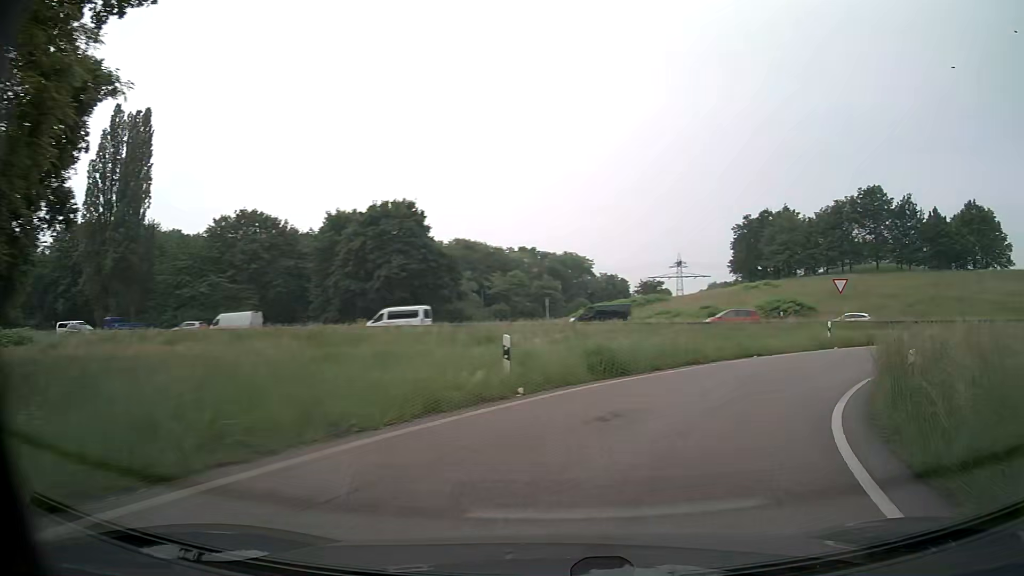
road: trunk_link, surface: asphalt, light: Day
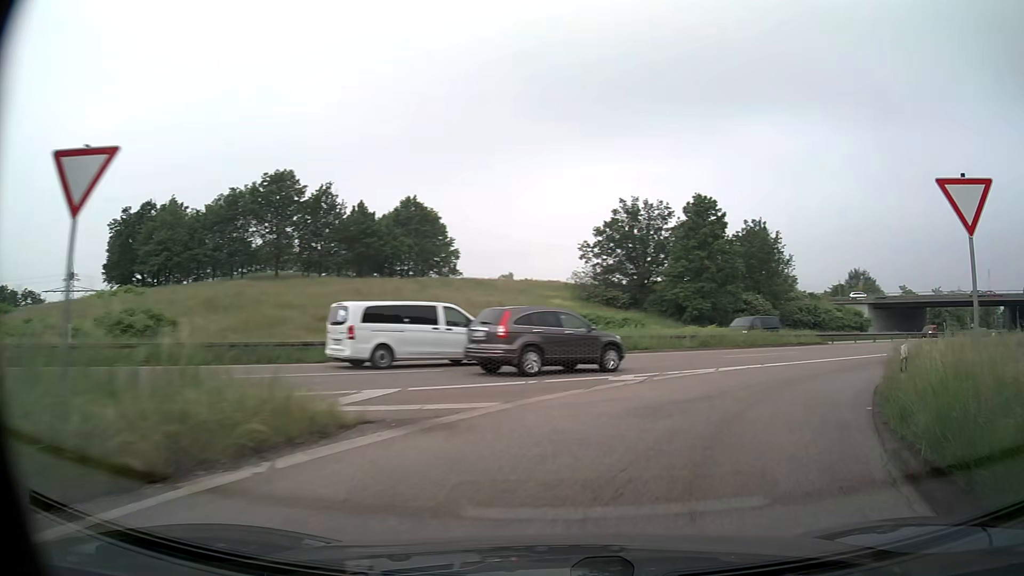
(+10.8, +22.2) m; +51°
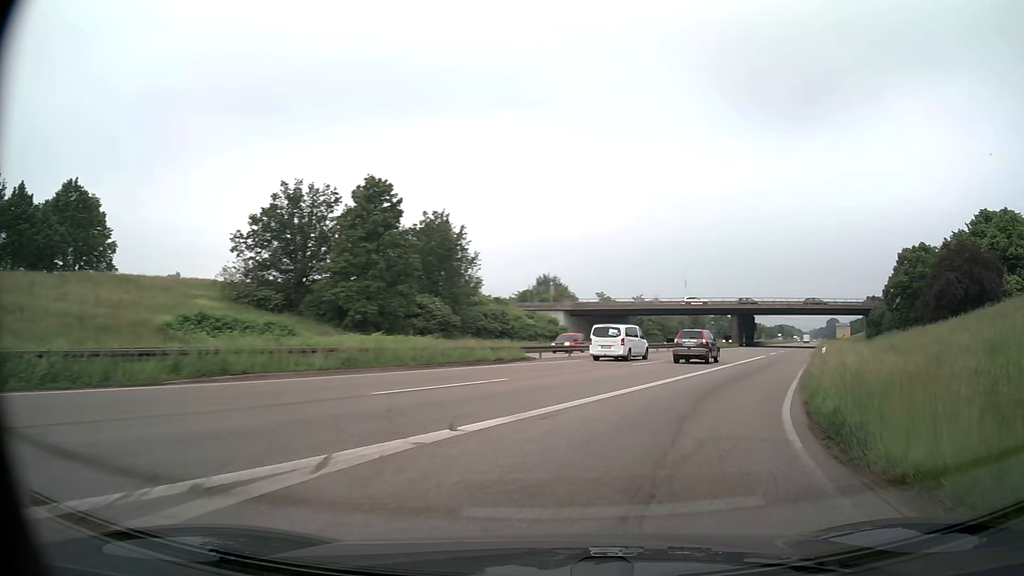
(+3.0, +12.4) m; +28°
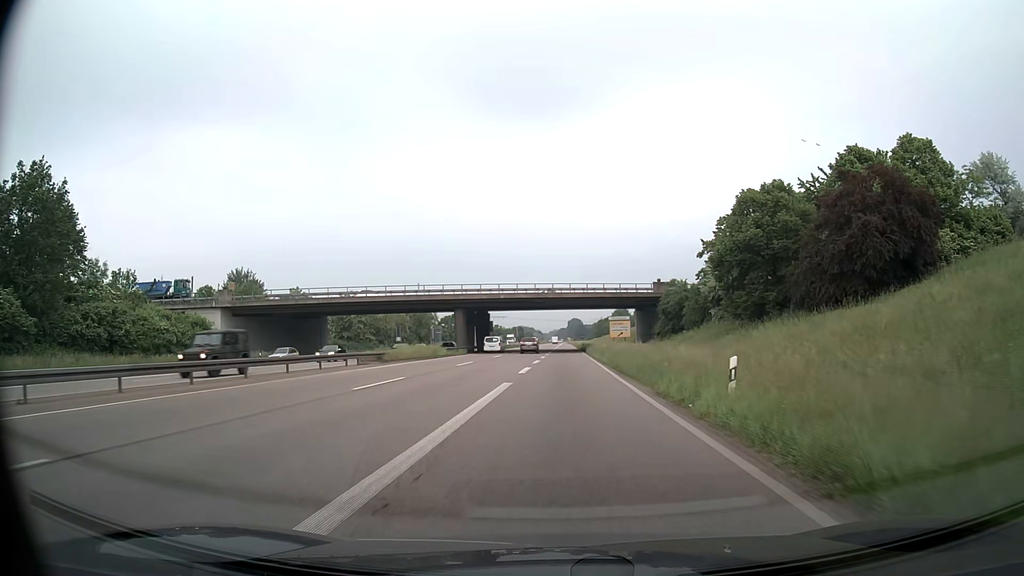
(+8.8, +29.4) m; +23°
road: trunk
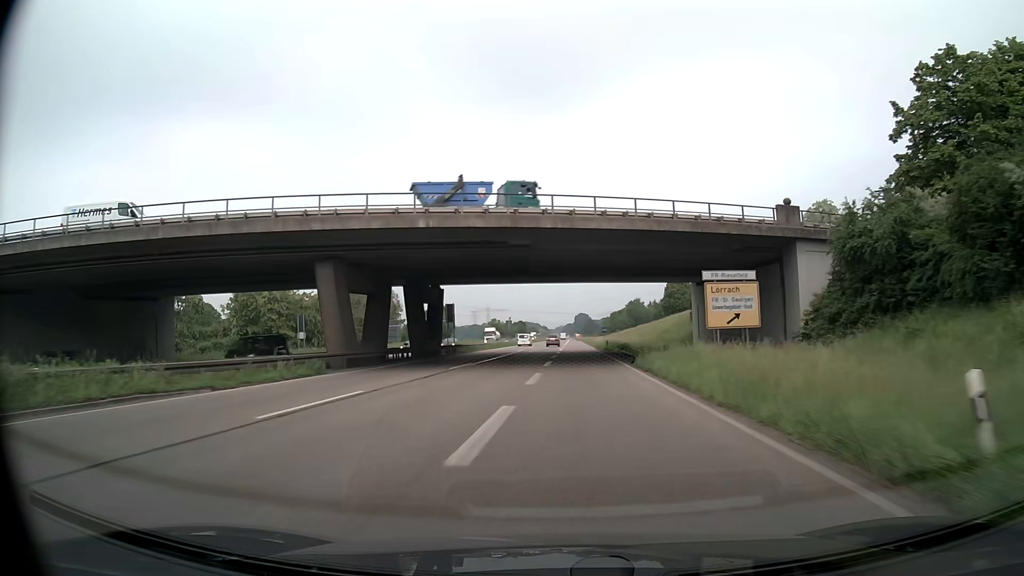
(+0.2, +45.4) m; 0°
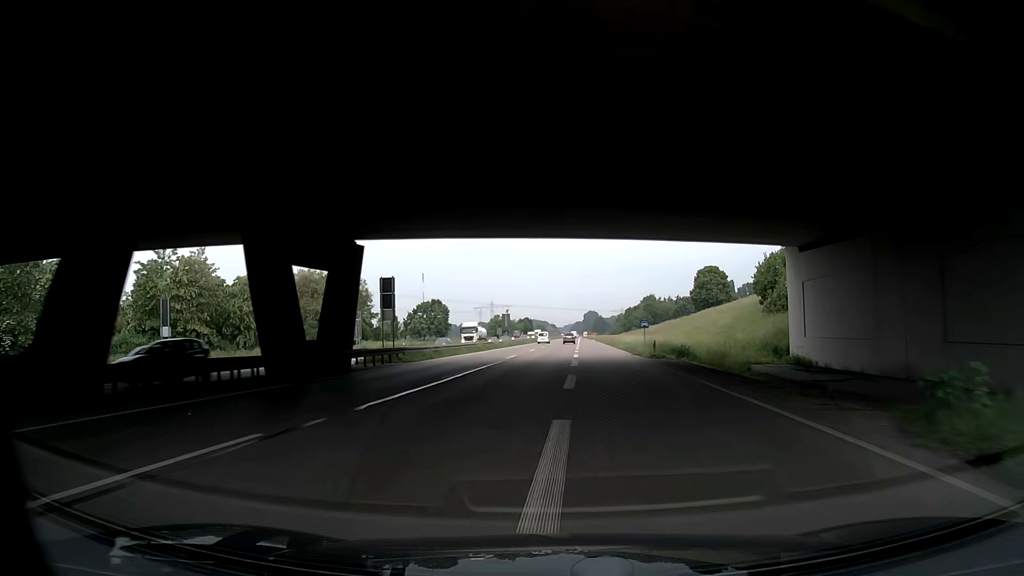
(-0.2, +26.7) m; -1°
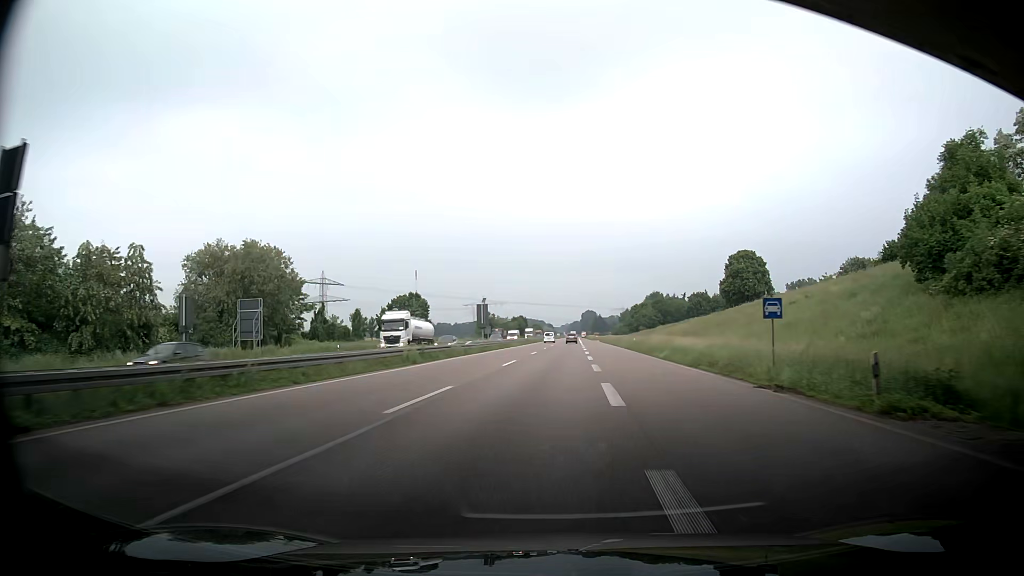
(-0.1, +28.2) m; 0°
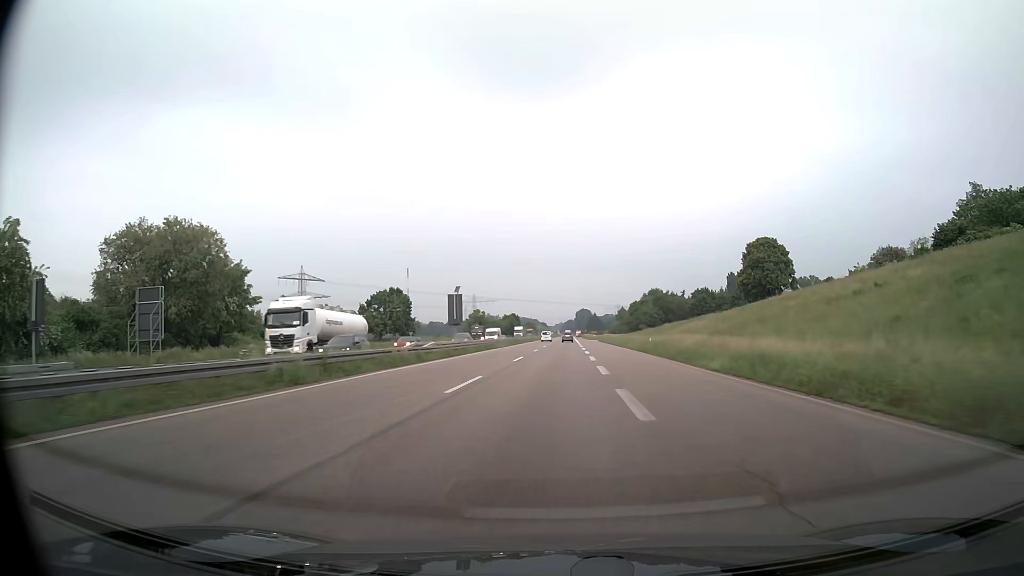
(+0.1, +14.5) m; +1°
(0, +10) (0, +20) (0, +30) (+1, +40) (+1, +50) (+1, +60) (+1, +70) (+2, +80) (+2, +90) (+2, +100) m
